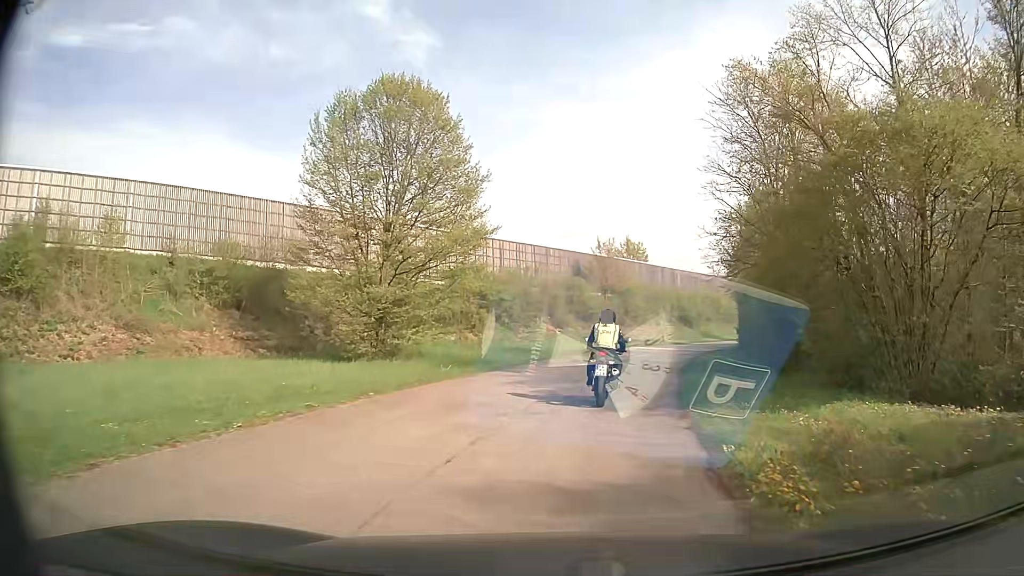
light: Day
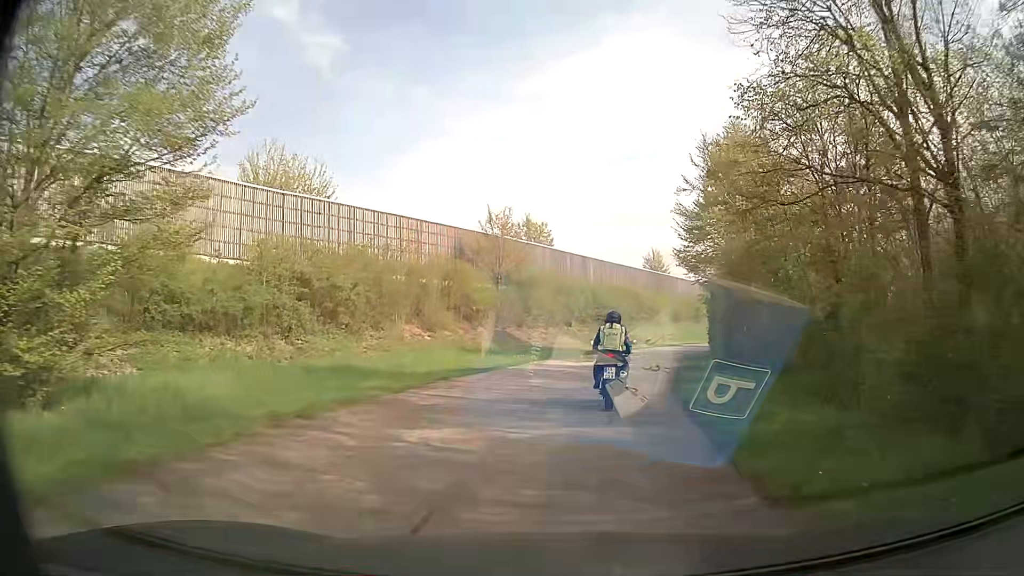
(+1.1, +16.1) m; +8°
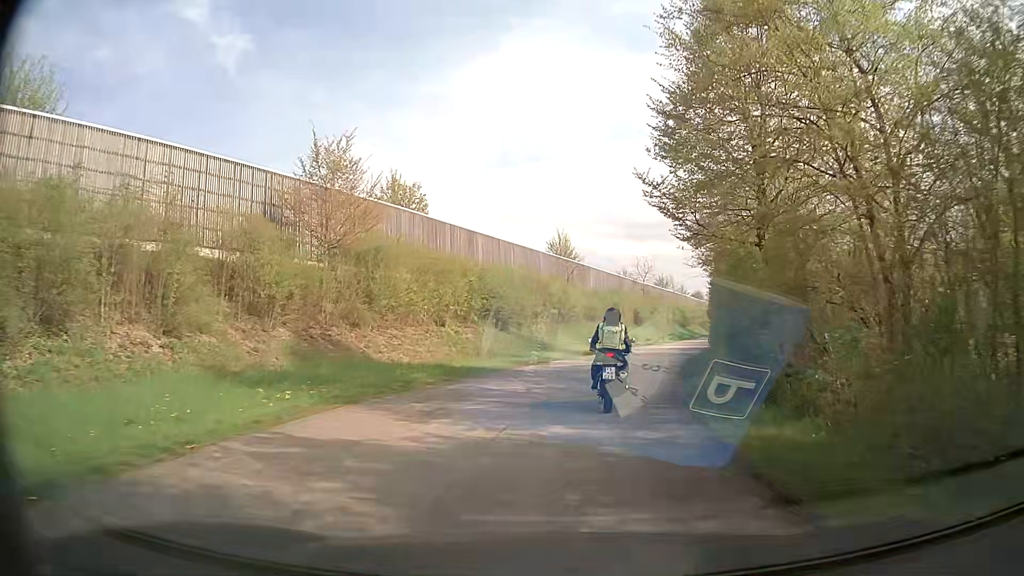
(+1.3, +17.0) m; +9°
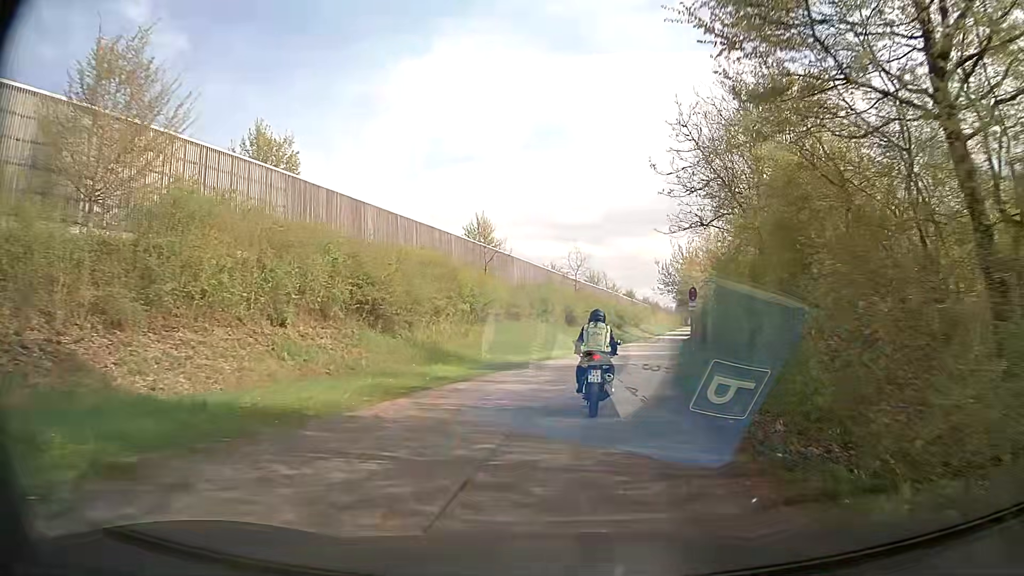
(+0.6, +11.4) m; +7°
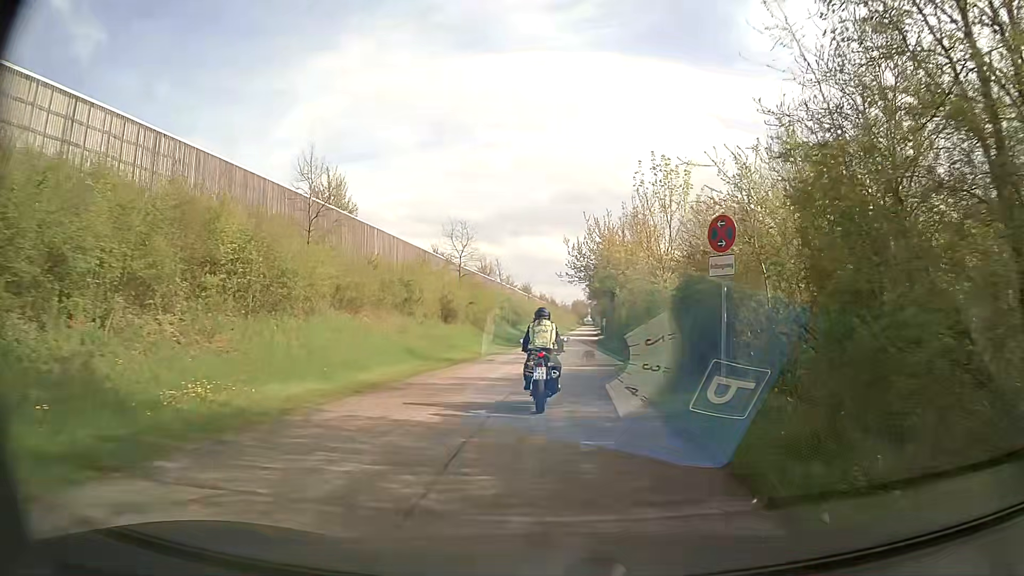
(+1.1, +16.9) m; +8°
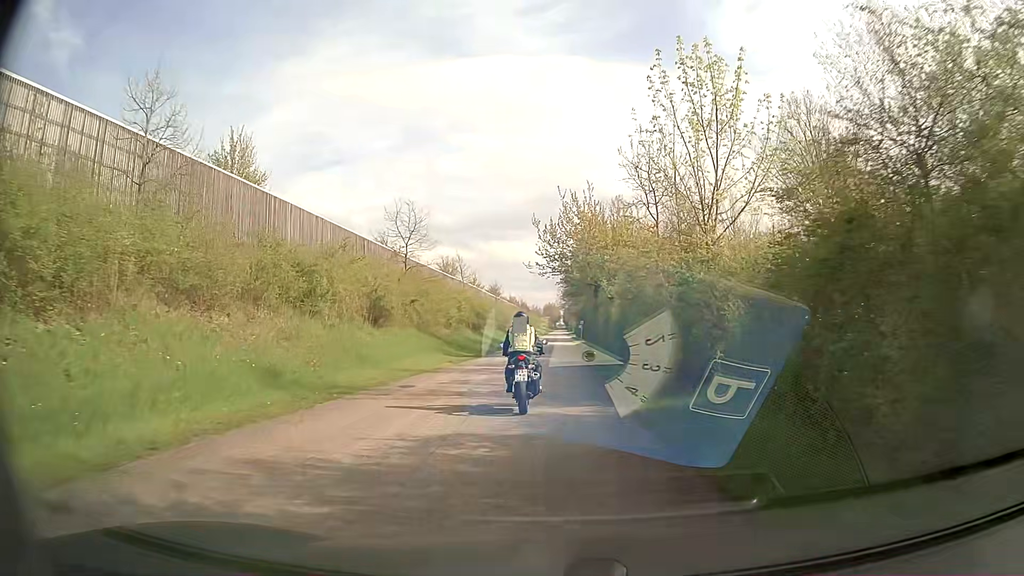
(+0.3, +11.4) m; +3°
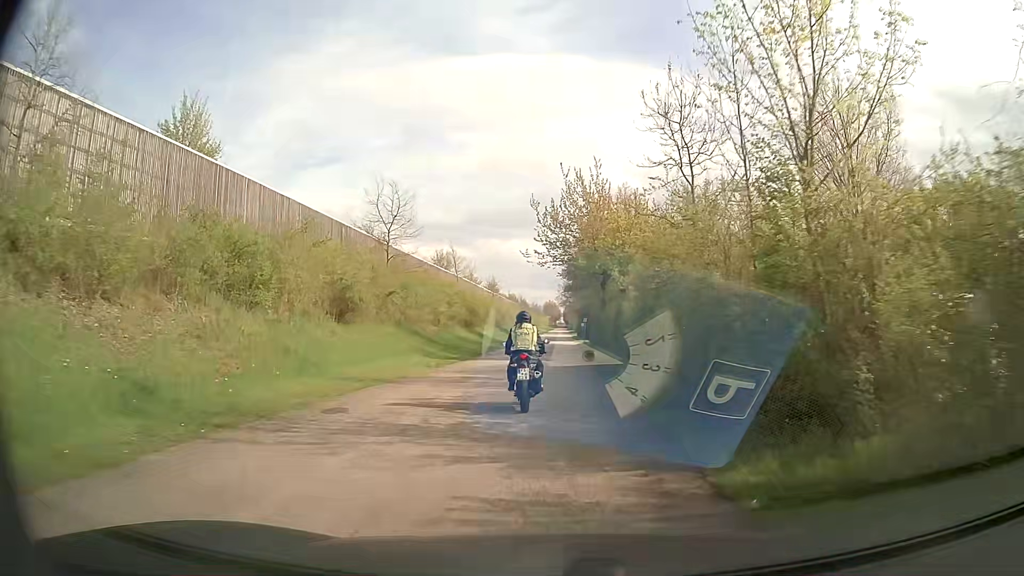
(0.0, +5.7) m; 0°
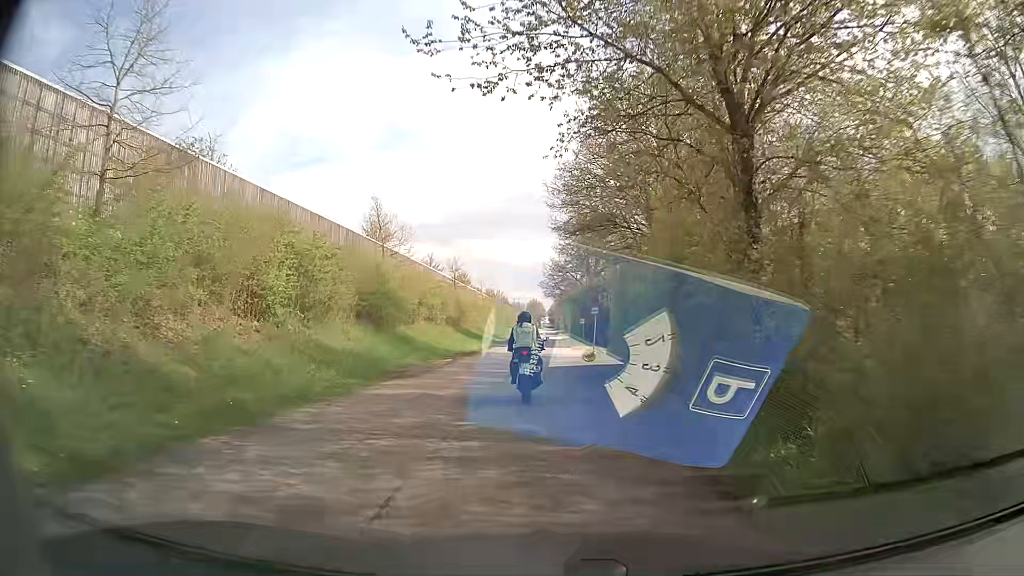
(+0.4, +28.7) m; +2°
(0, +10) (0, +20) (0, +30) (0, +40) (0, +50) (0, +60) (0, +70) (-1, +80) (-1, +90) (-1, +100) m
